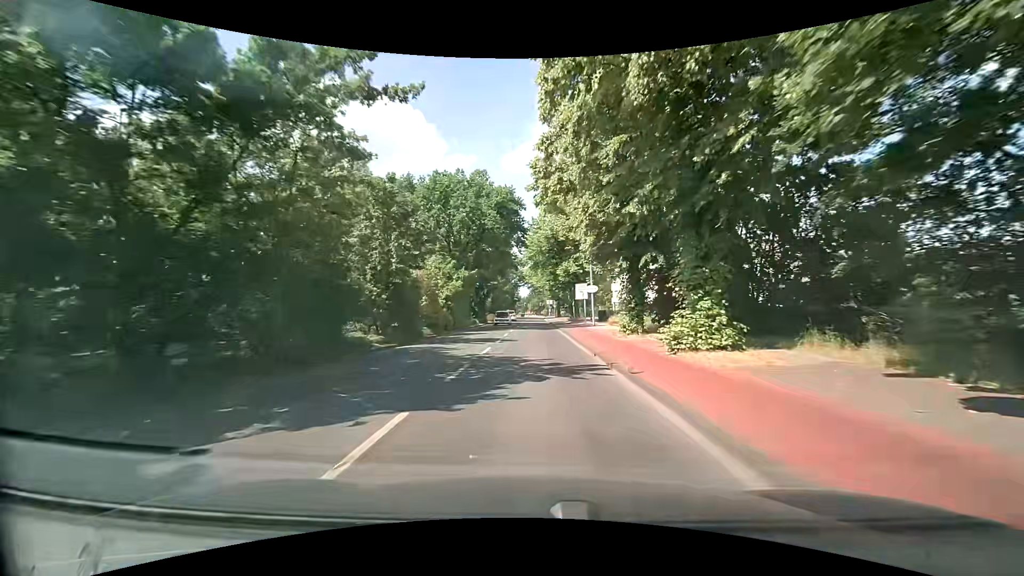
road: secondary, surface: asphalt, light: Day
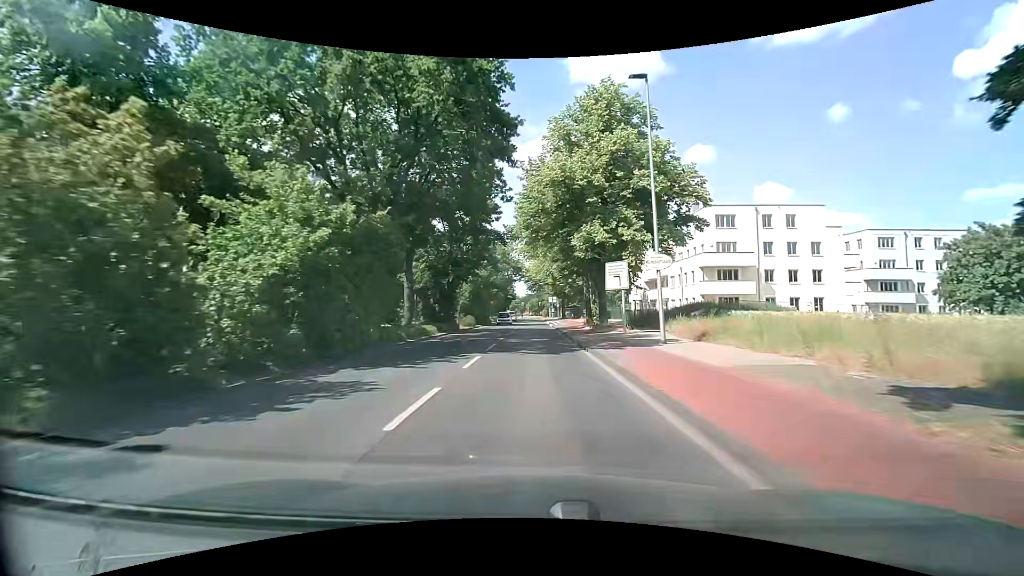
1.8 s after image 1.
(-0.1, +21.8) m; -1°
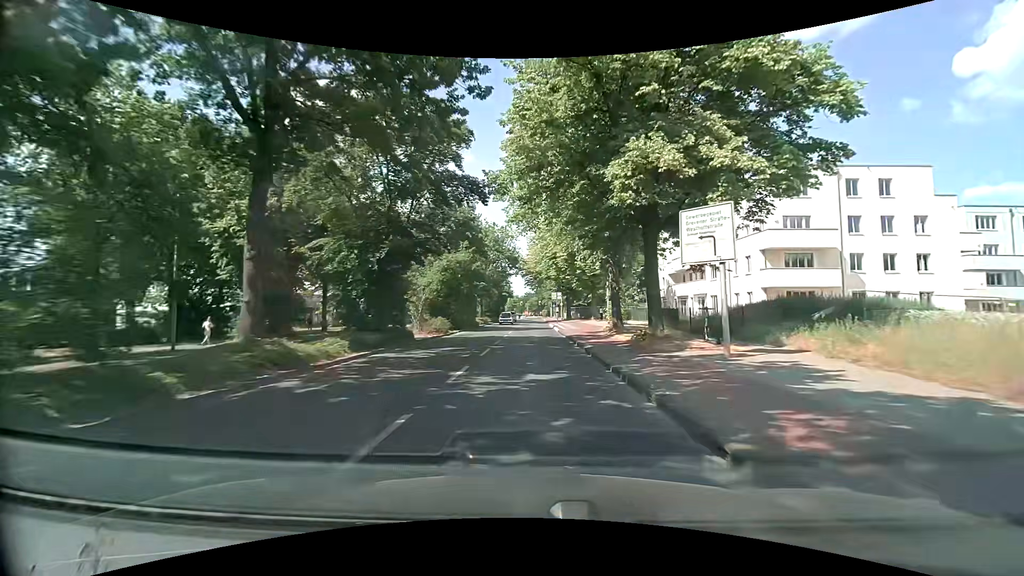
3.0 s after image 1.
(+0.2, +14.4) m; +1°
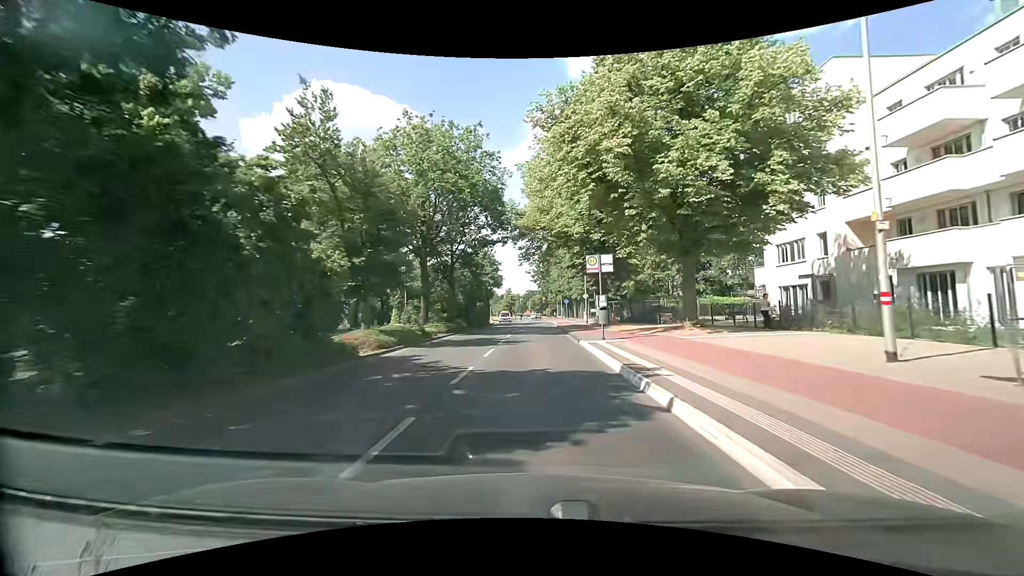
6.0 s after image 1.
(-0.4, +35.8) m; -1°
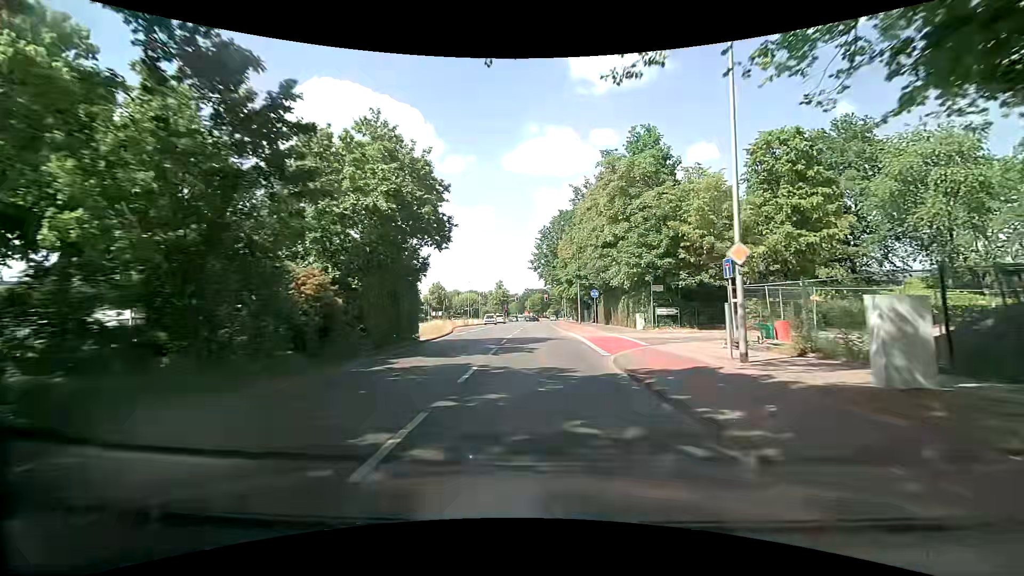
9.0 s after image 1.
(+0.2, +35.3) m; 0°
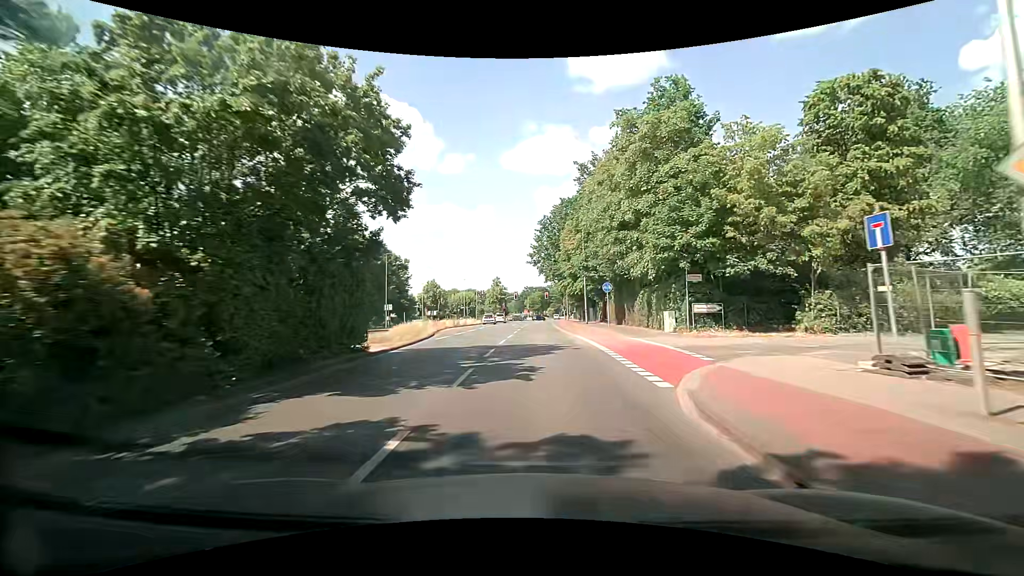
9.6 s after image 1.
(+0.1, +7.0) m; +1°
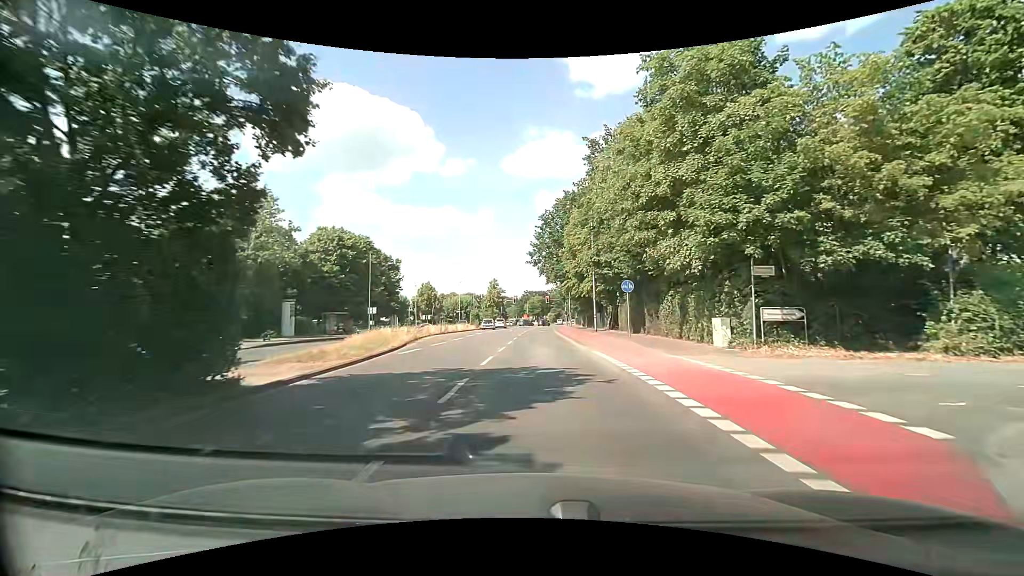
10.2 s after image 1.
(0.0, +6.9) m; 0°
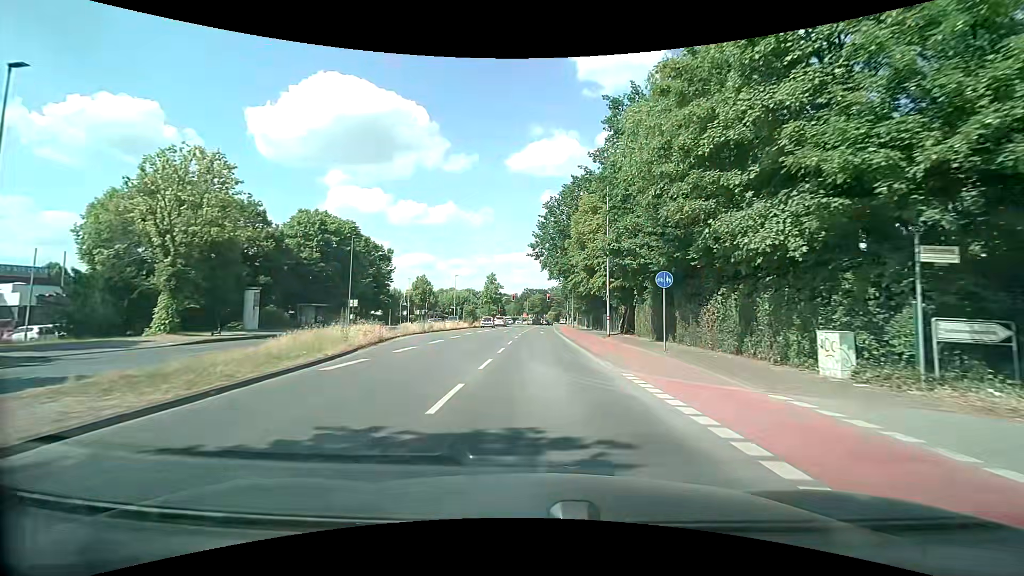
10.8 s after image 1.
(-0.1, +6.8) m; 0°
